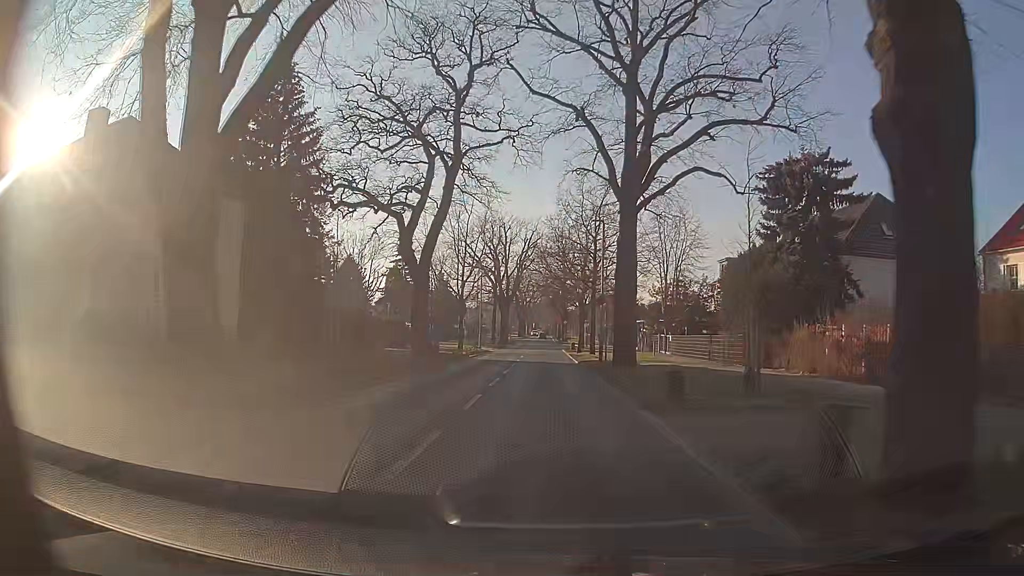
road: secondary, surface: asphalt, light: Day
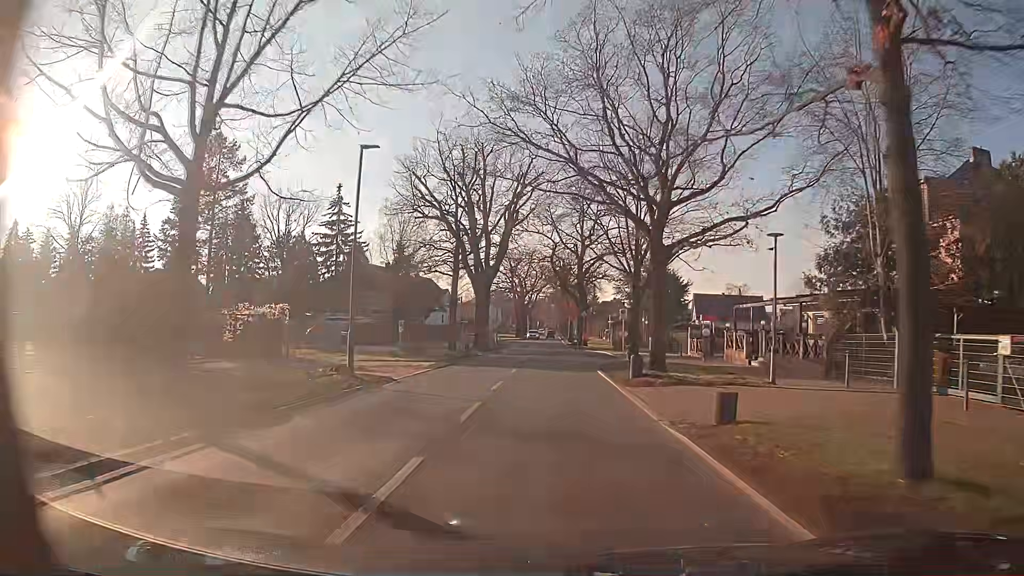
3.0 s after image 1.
(-0.5, +37.8) m; 0°
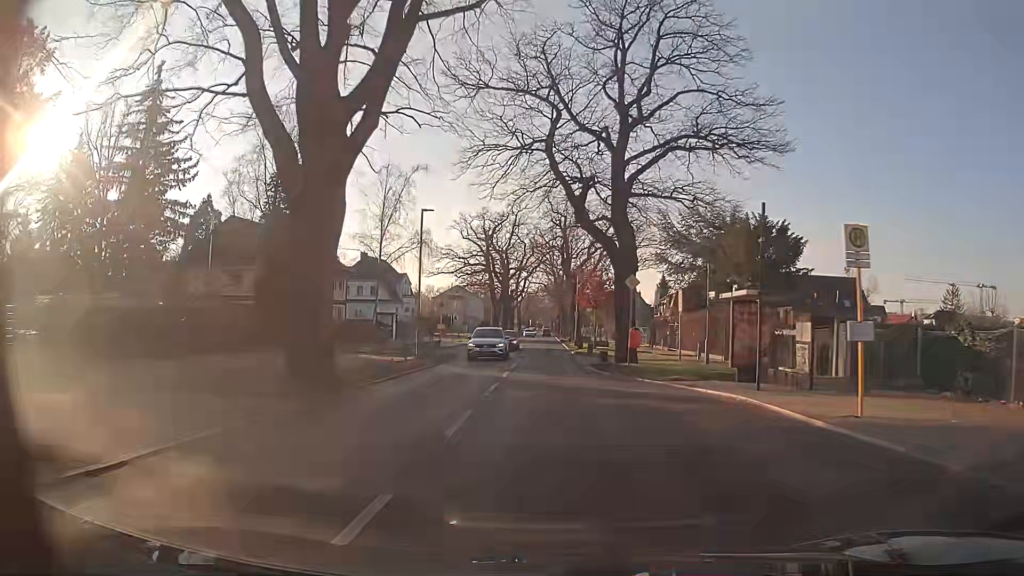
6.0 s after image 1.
(-0.3, +37.9) m; 0°
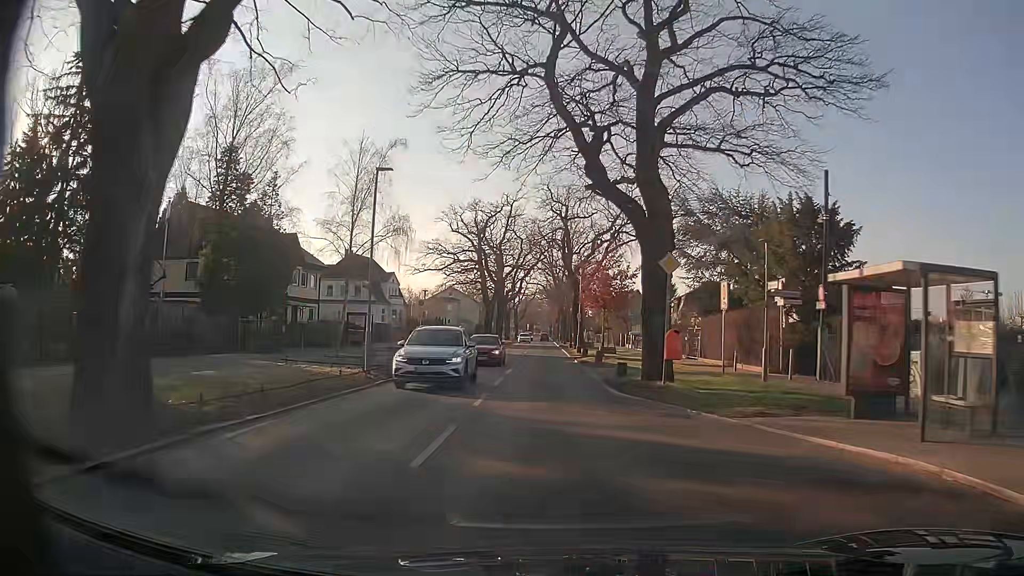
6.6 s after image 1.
(+0.1, +7.7) m; +1°
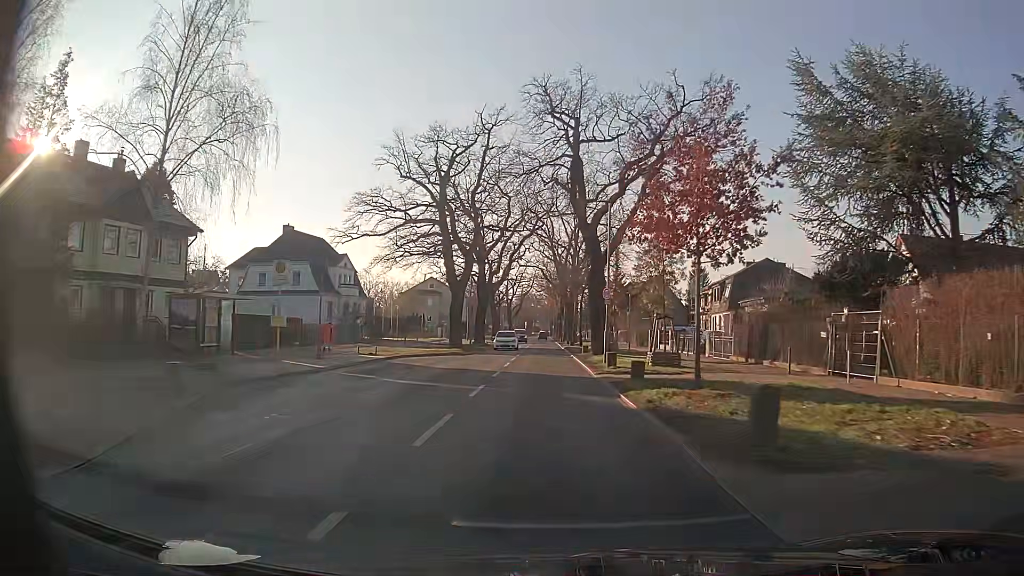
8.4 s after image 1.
(-0.2, +23.3) m; 0°
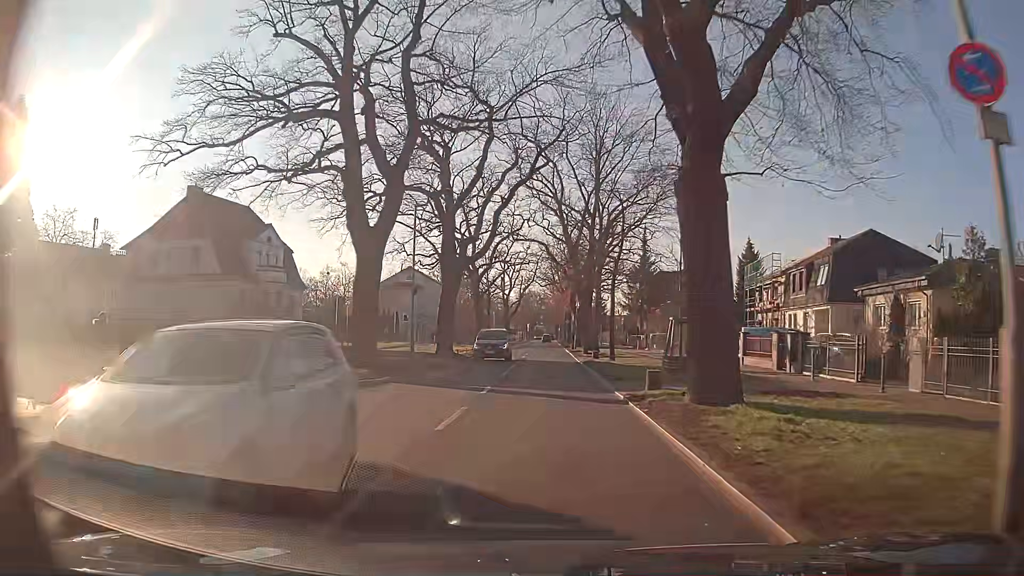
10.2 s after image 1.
(-0.2, +22.7) m; -1°
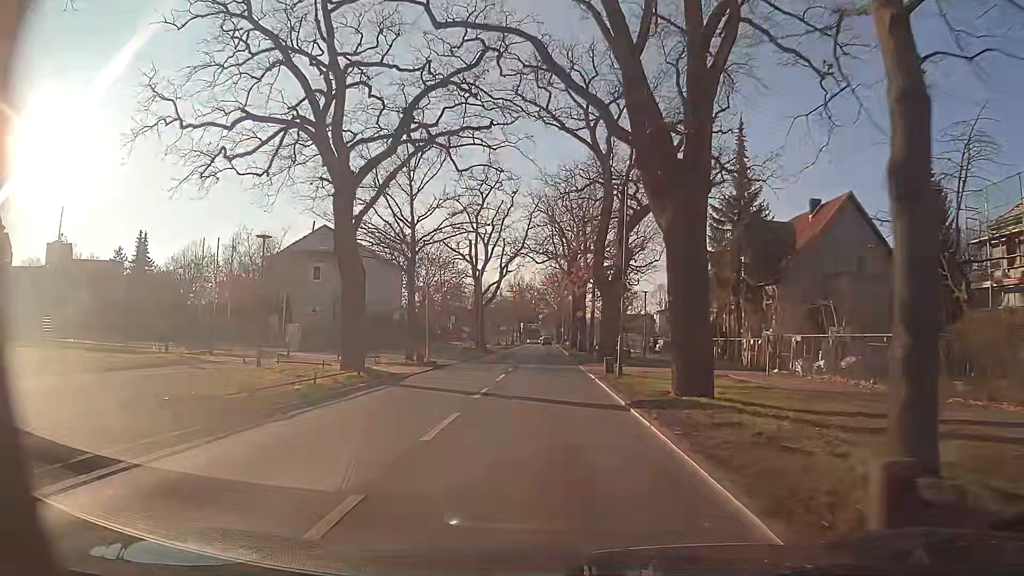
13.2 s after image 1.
(+0.2, +37.3) m; 0°
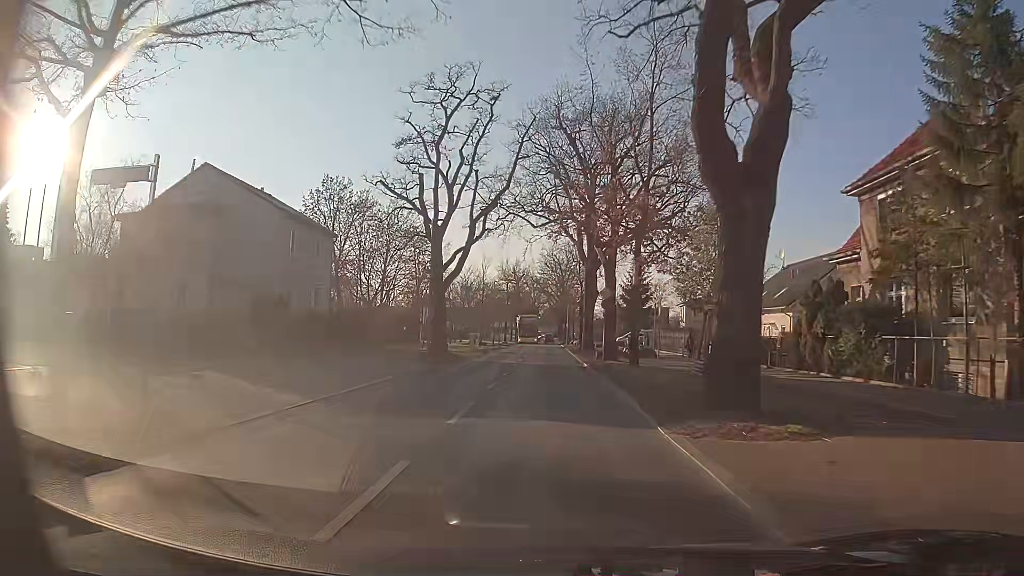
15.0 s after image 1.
(+0.1, +22.6) m; 0°
(0, +10) (0, +20) (0, +30) (0, +40) (+1, +50) (+1, +60) (+1, +70) (+1, +80) (+1, +90) (+1, +100) m
